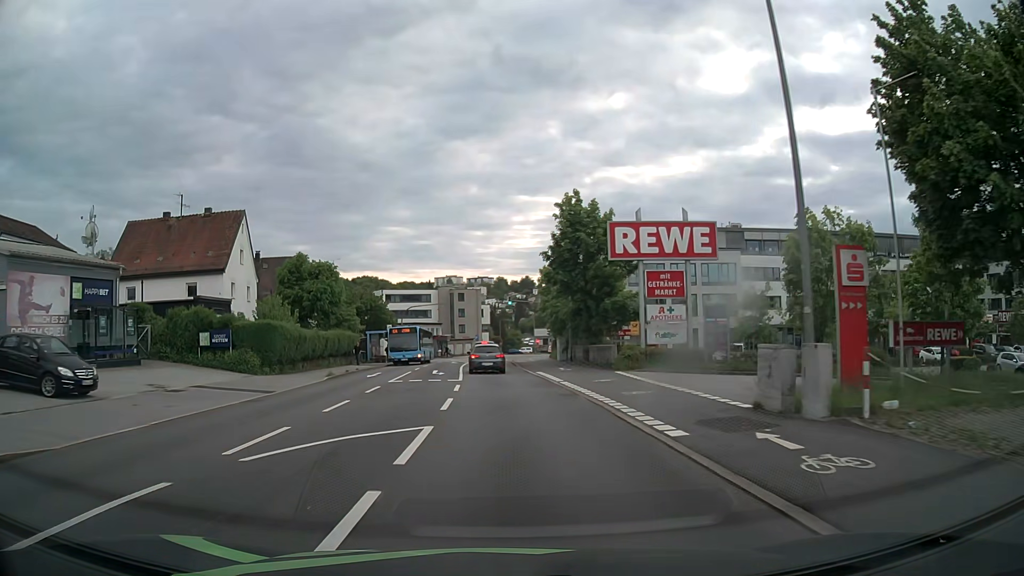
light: Day
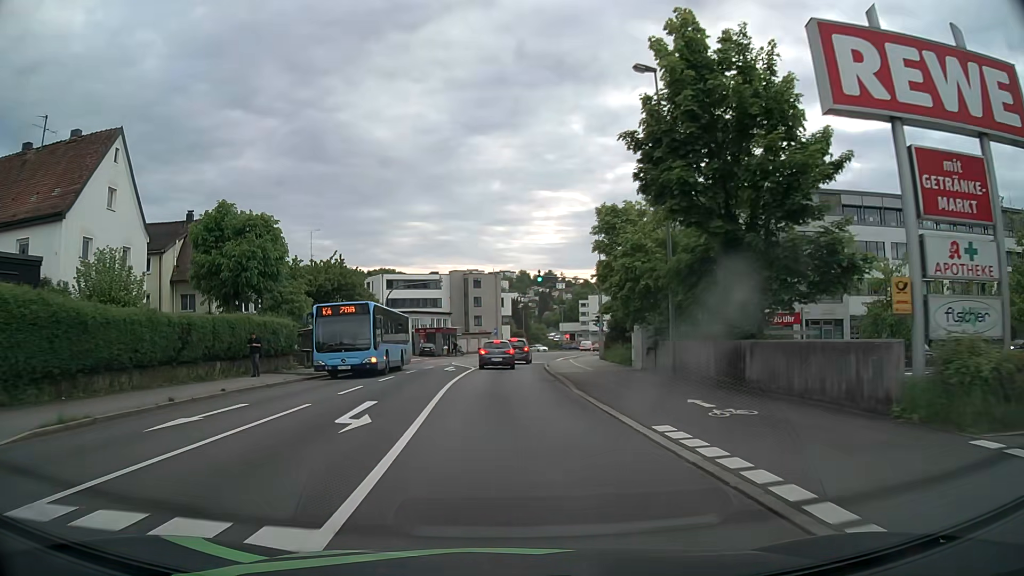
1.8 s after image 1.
(-0.3, +22.2) m; -2°
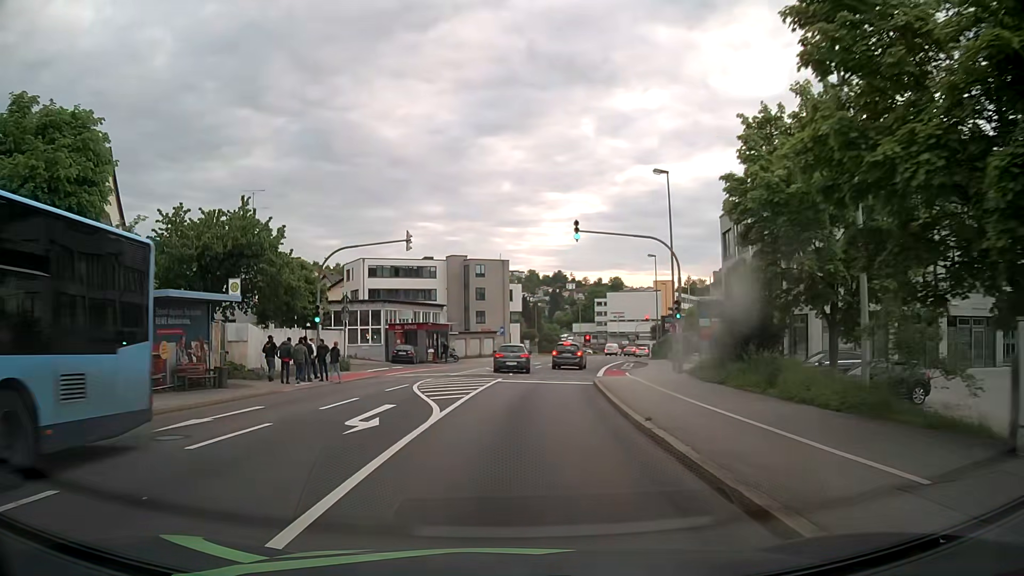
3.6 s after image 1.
(-0.2, +21.2) m; -1°
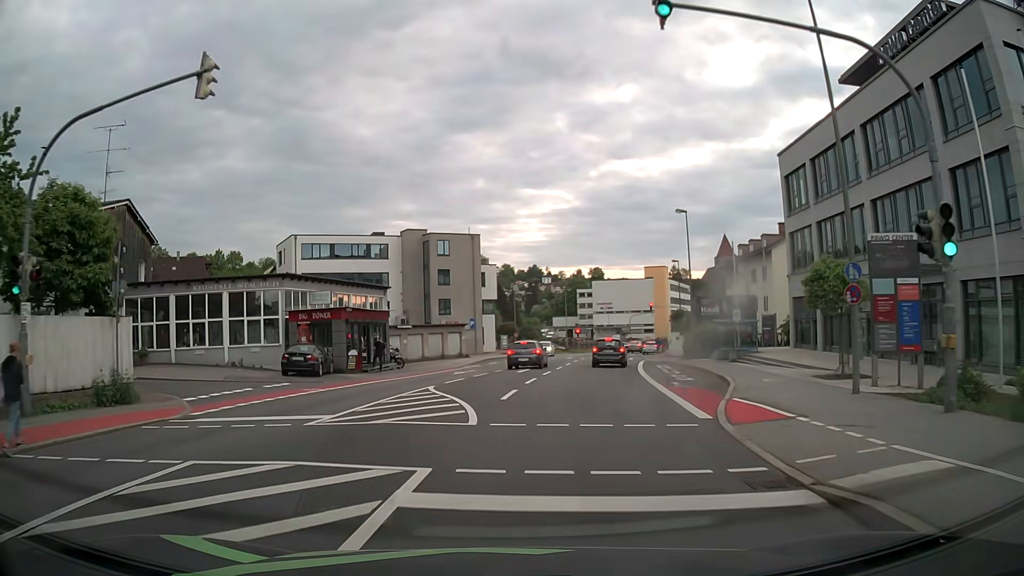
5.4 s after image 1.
(+0.3, +19.9) m; +2°
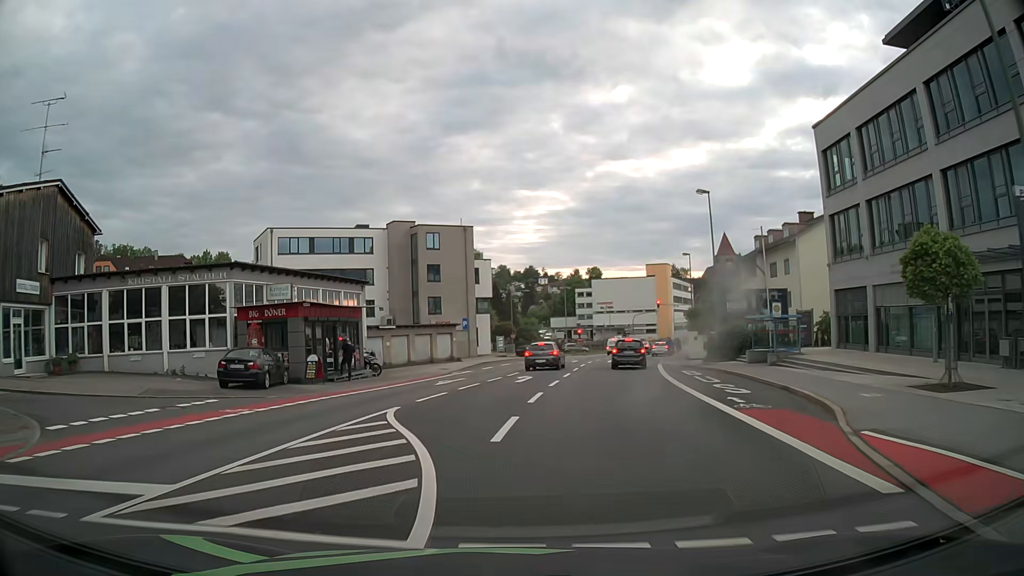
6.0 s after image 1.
(0.0, +6.4) m; 0°
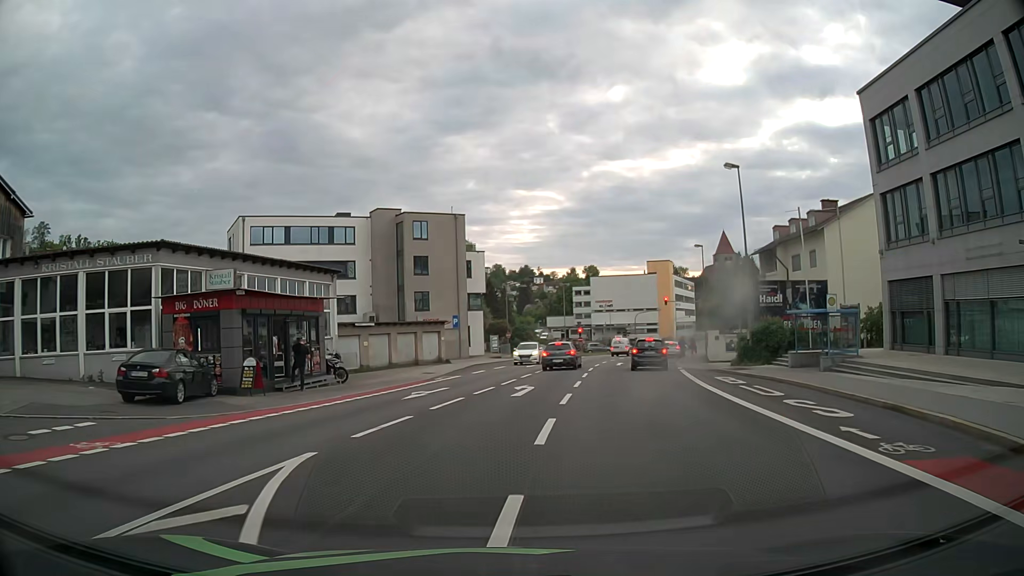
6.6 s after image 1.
(0.0, +6.2) m; +1°
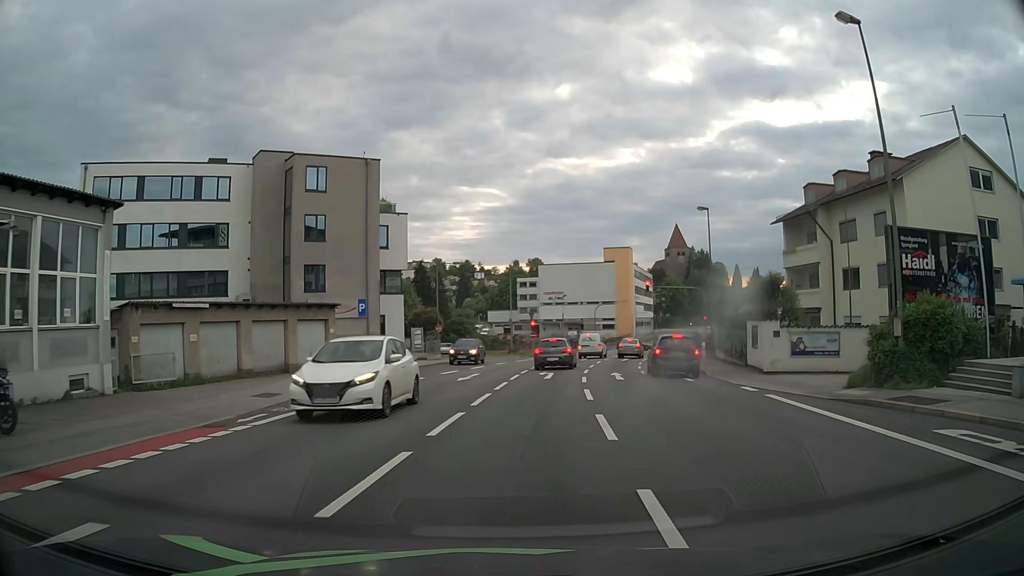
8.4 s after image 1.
(+0.5, +17.9) m; +4°
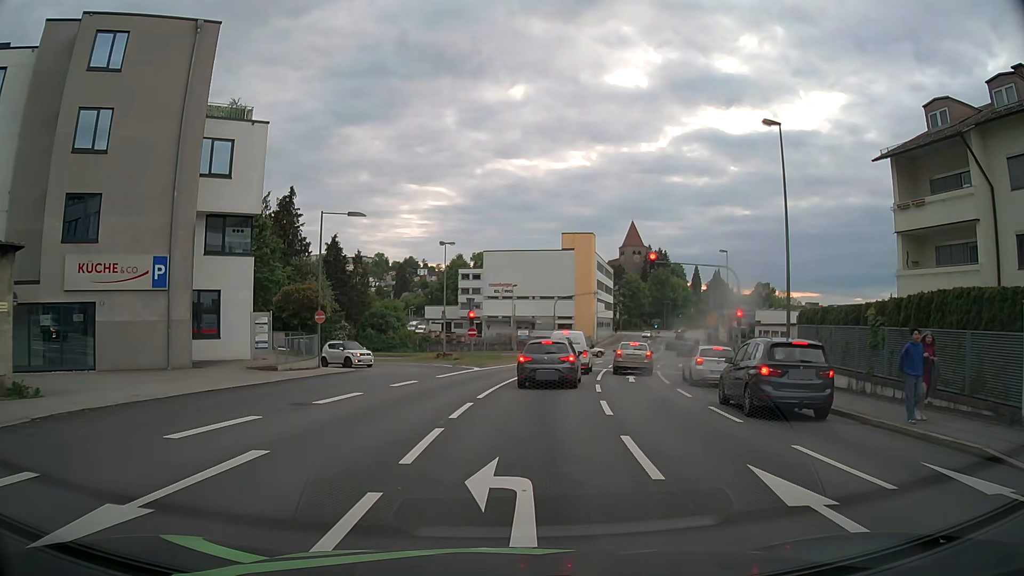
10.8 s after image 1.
(+1.1, +20.3) m; +5°
(0, +10) (+1, +20) (+2, +30) (+4, +40) (+7, +49) (+8, +59) (+2, +67) (-8, +68) (-16, +63) (-24, +56) m
